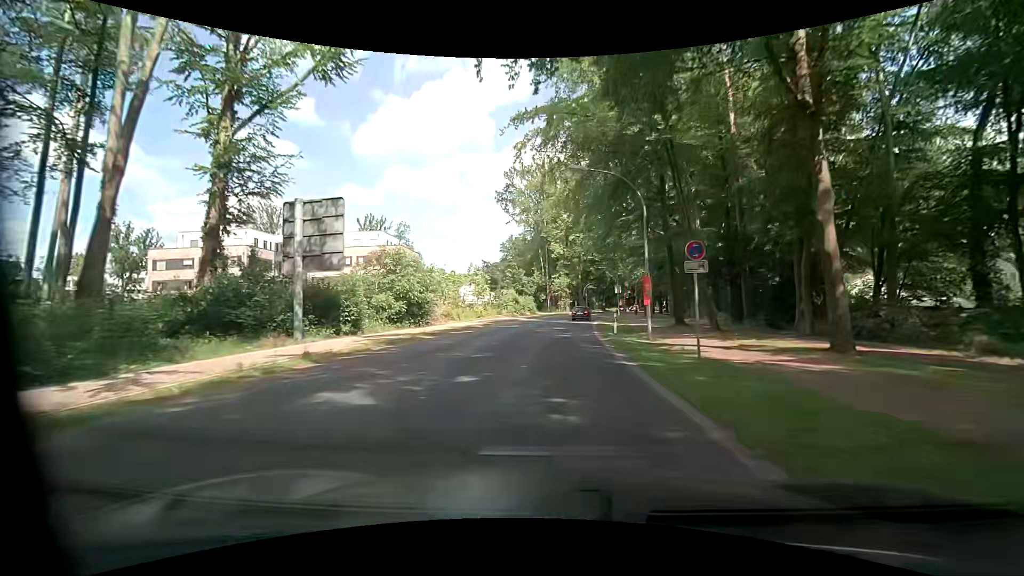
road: secondary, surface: asphalt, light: Day
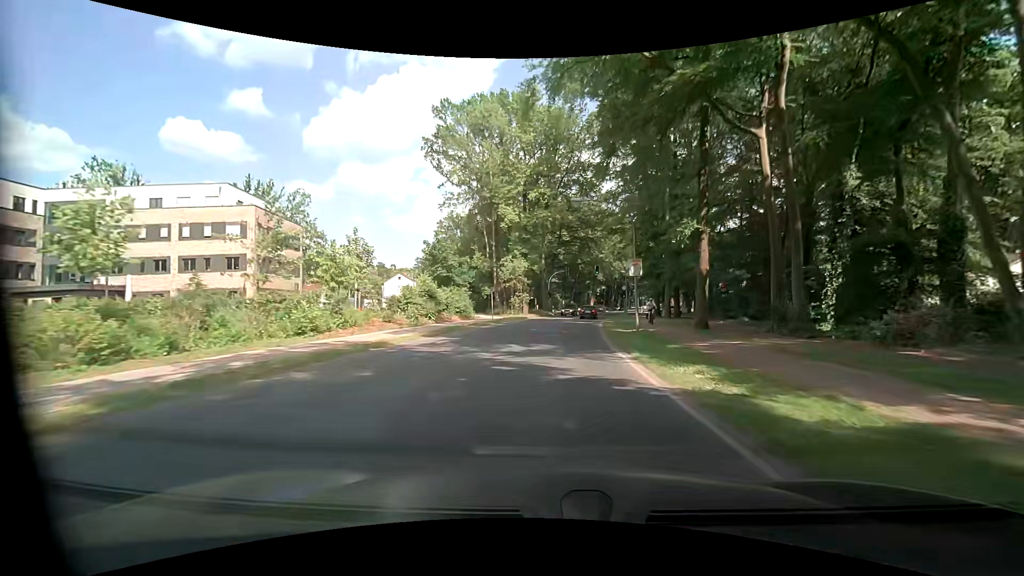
(+1.6, +32.4) m; +5°
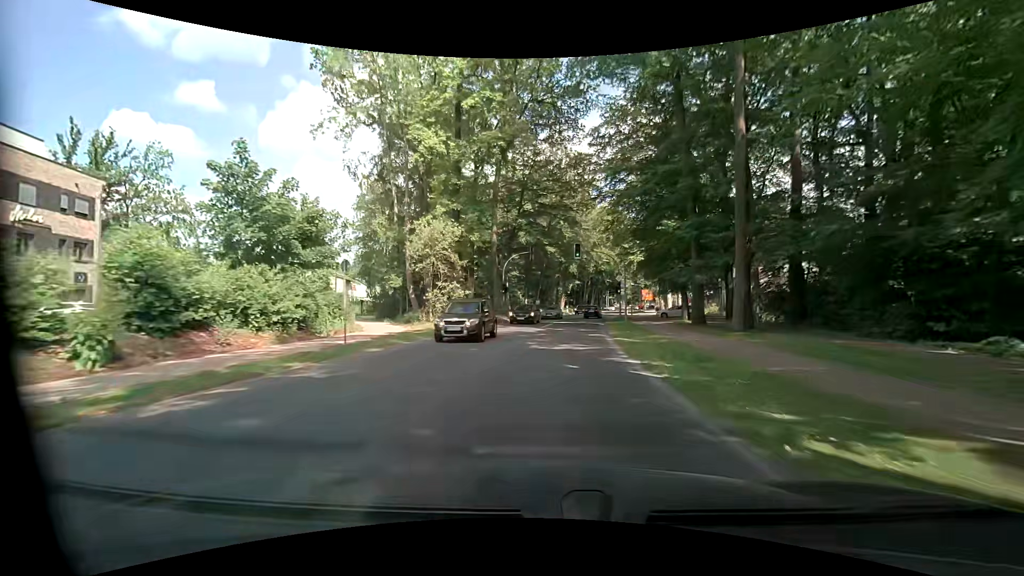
(+1.0, +24.3) m; +5°
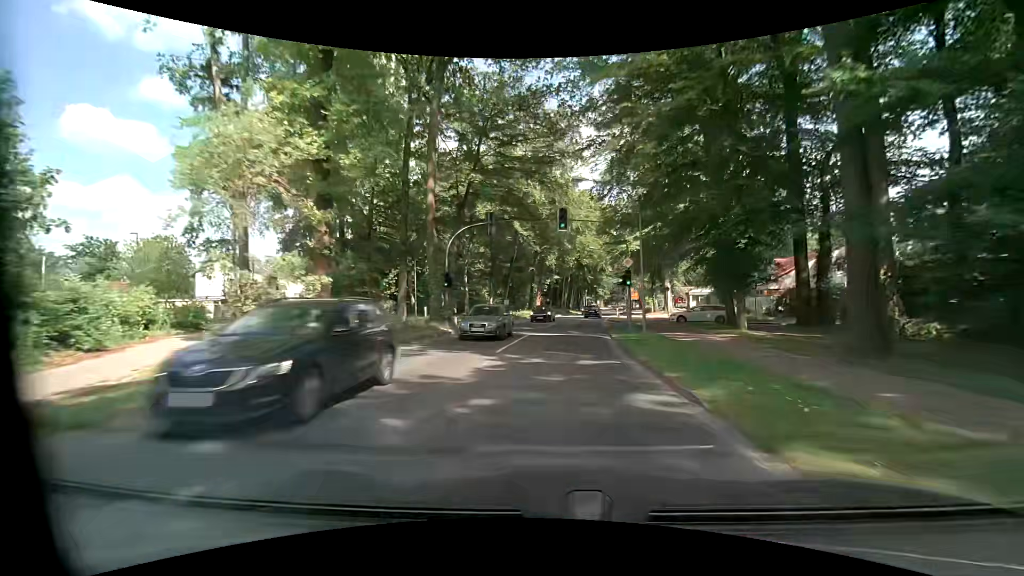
(+0.3, +16.2) m; +3°
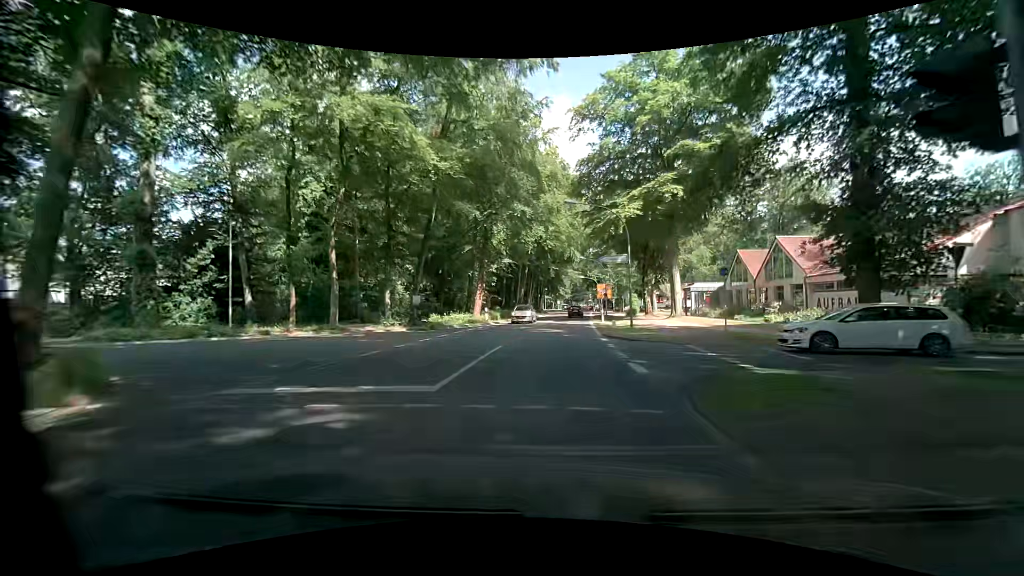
(+1.2, +24.2) m; +5°
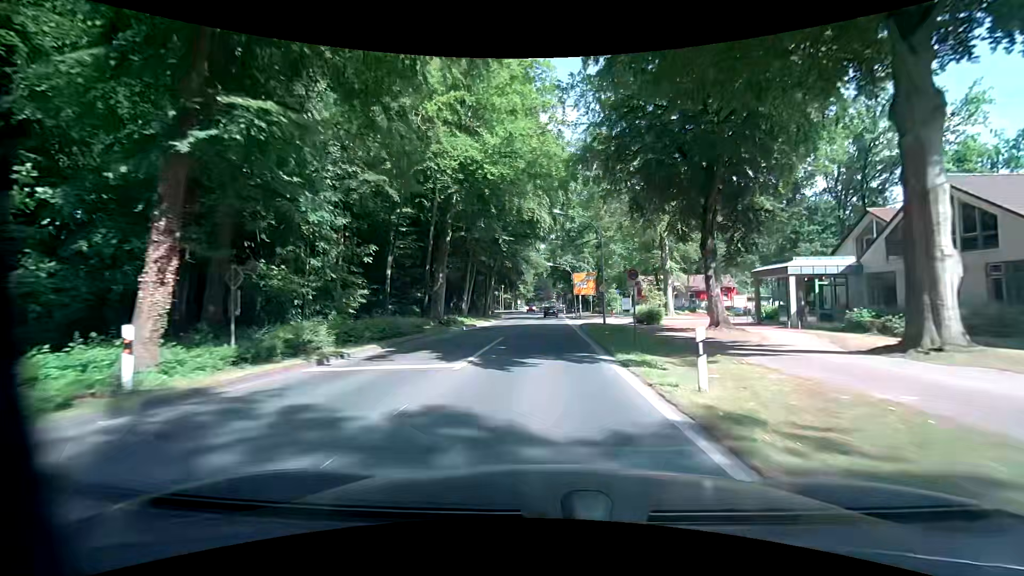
(+1.3, +32.2) m; +4°
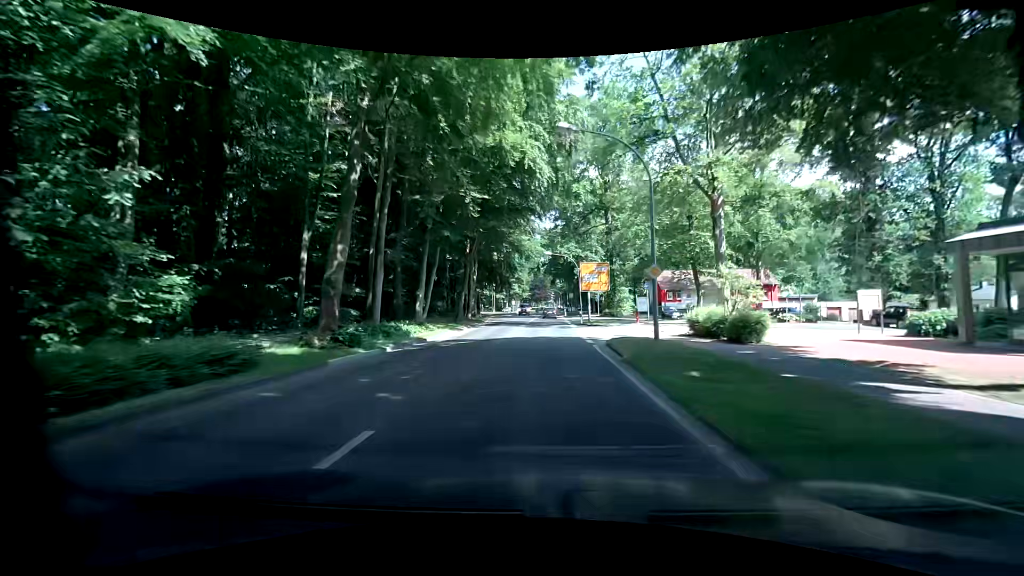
(0.0, +16.1) m; 0°
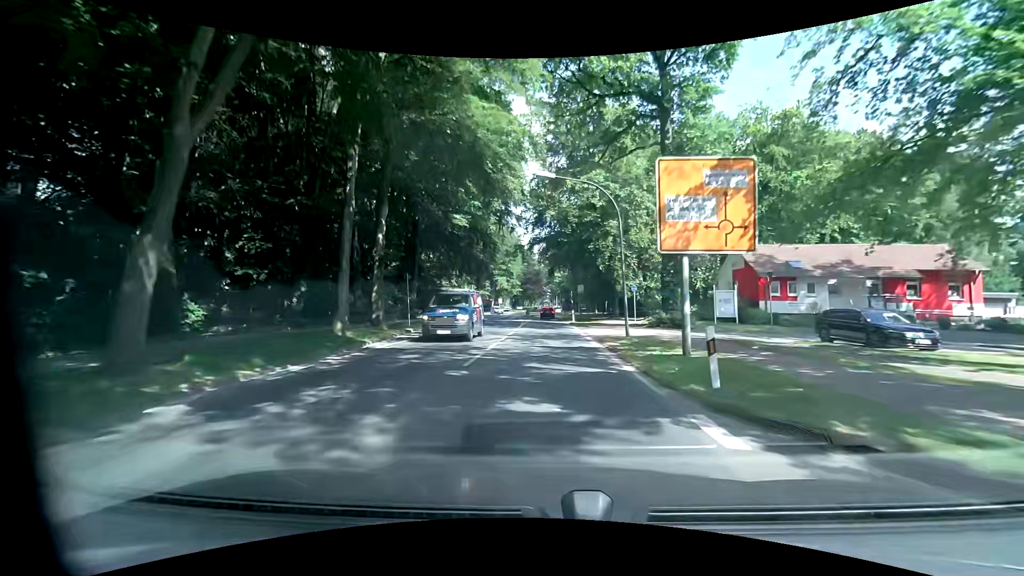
(+0.5, +32.4) m; +2°
(0, +10) (0, +20) (0, +30) (0, +40) (0, +50) (0, +60) (0, +70) (0, +80) (0, +90) (+3, +100) m
